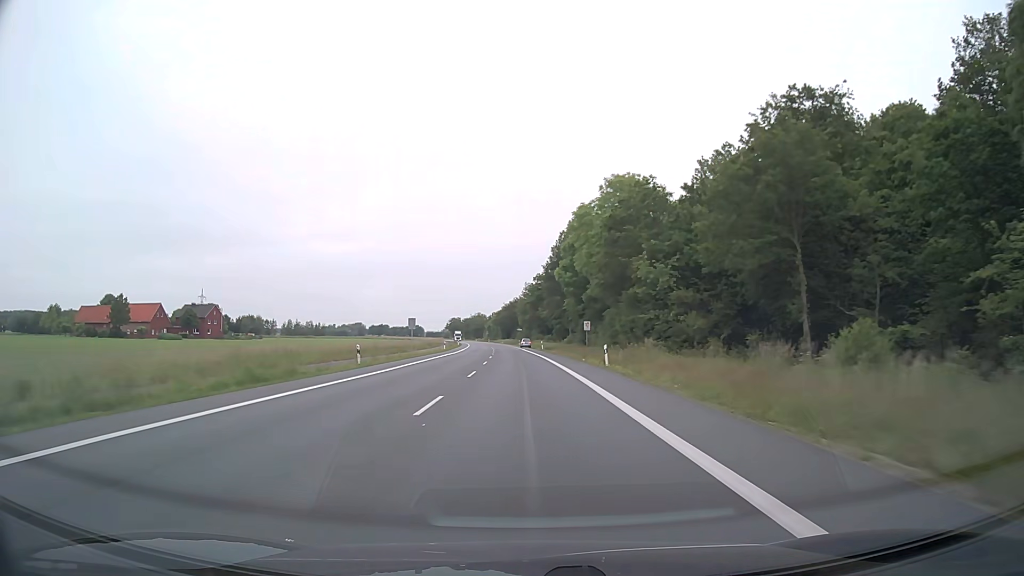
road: primary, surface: asphalt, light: Day
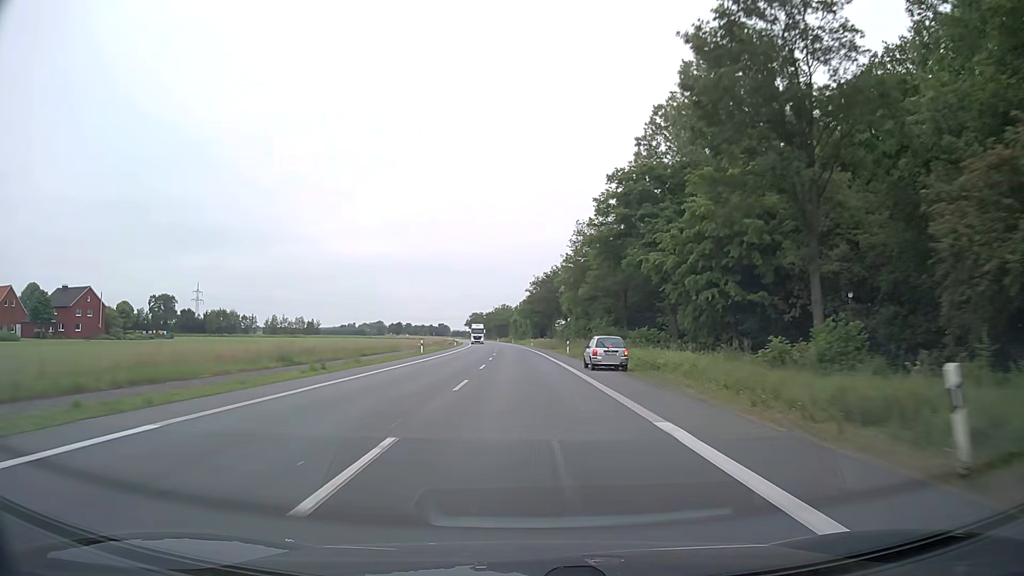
(-2.2, +79.0) m; -3°
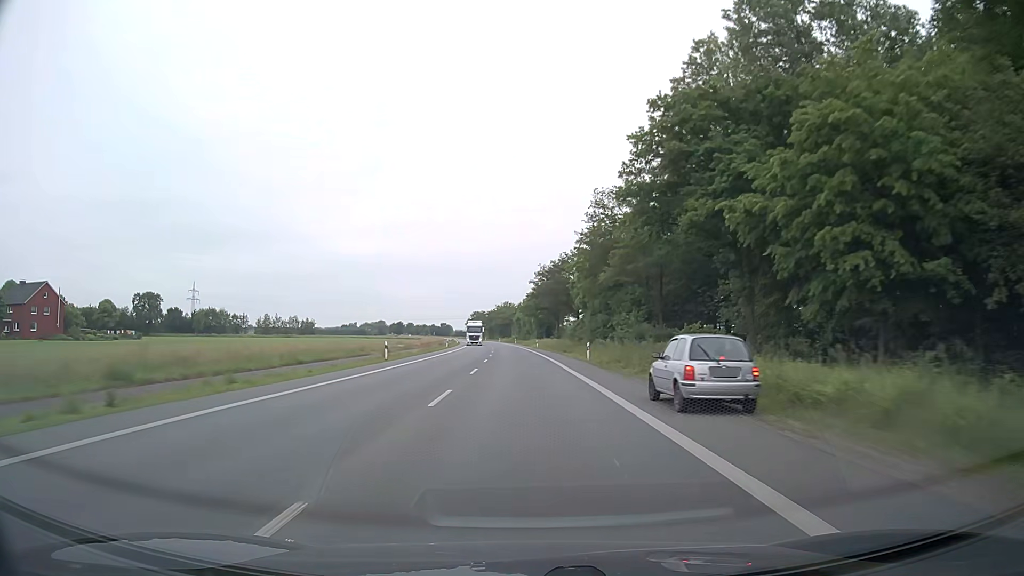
(0.0, +15.8) m; 0°
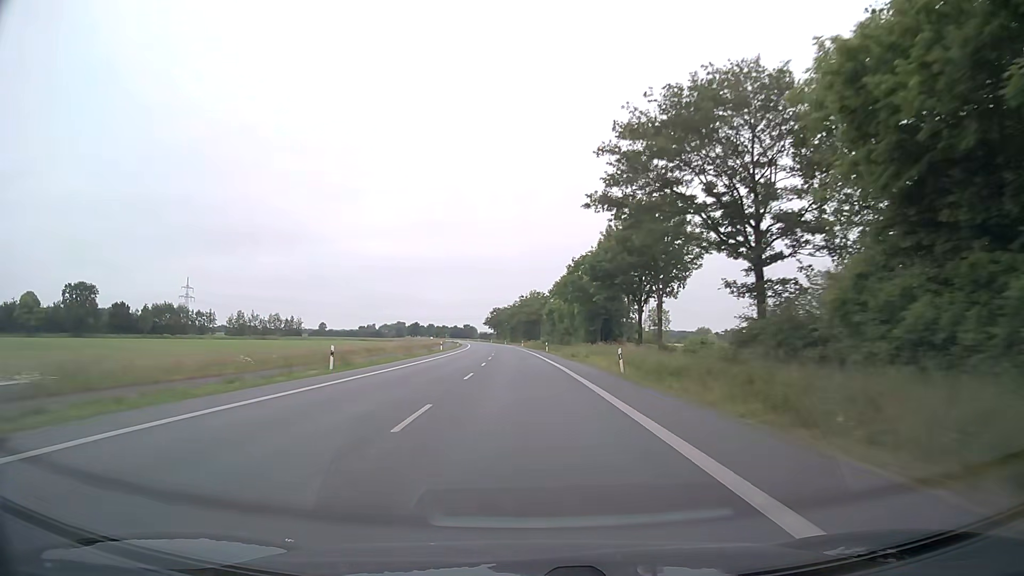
(-1.7, +63.2) m; -3°
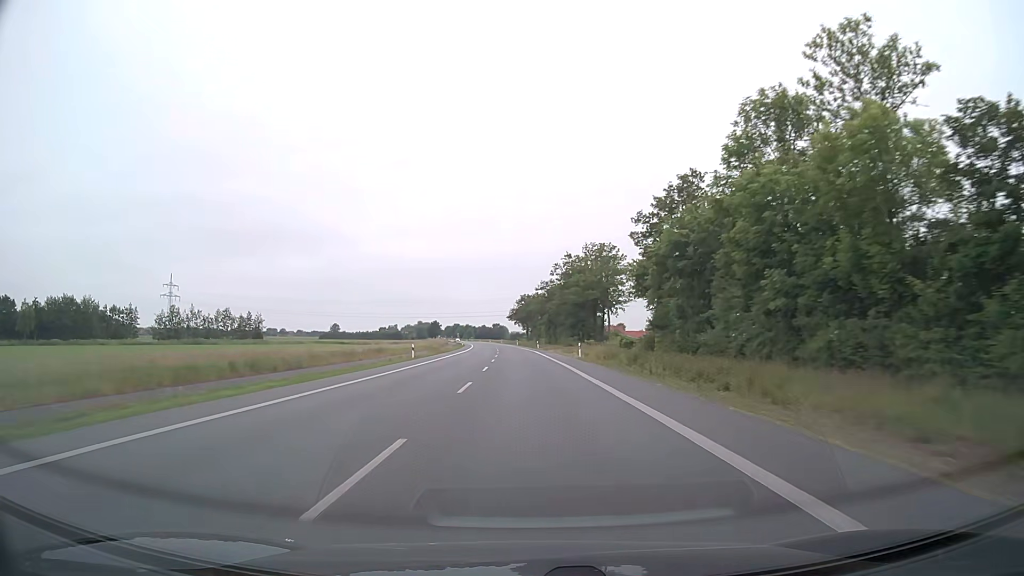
(-2.1, +78.9) m; -3°
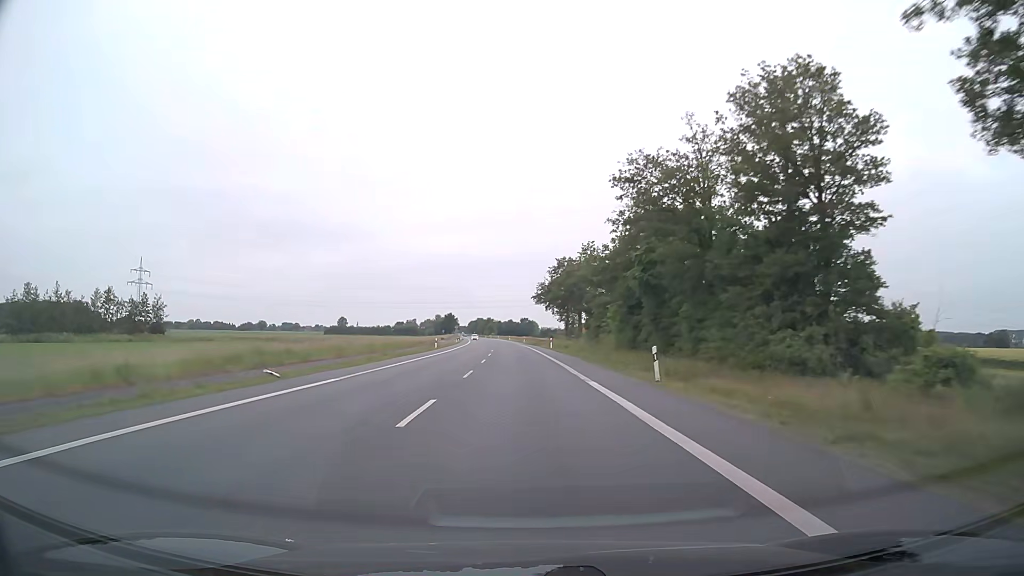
(-1.6, +78.9) m; -3°
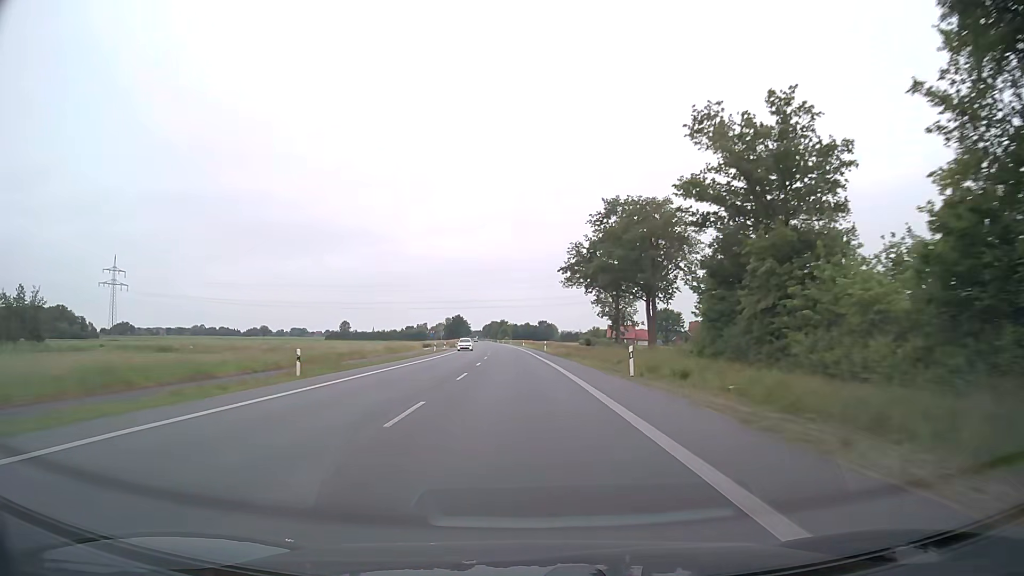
(-0.7, +47.4) m; -2°
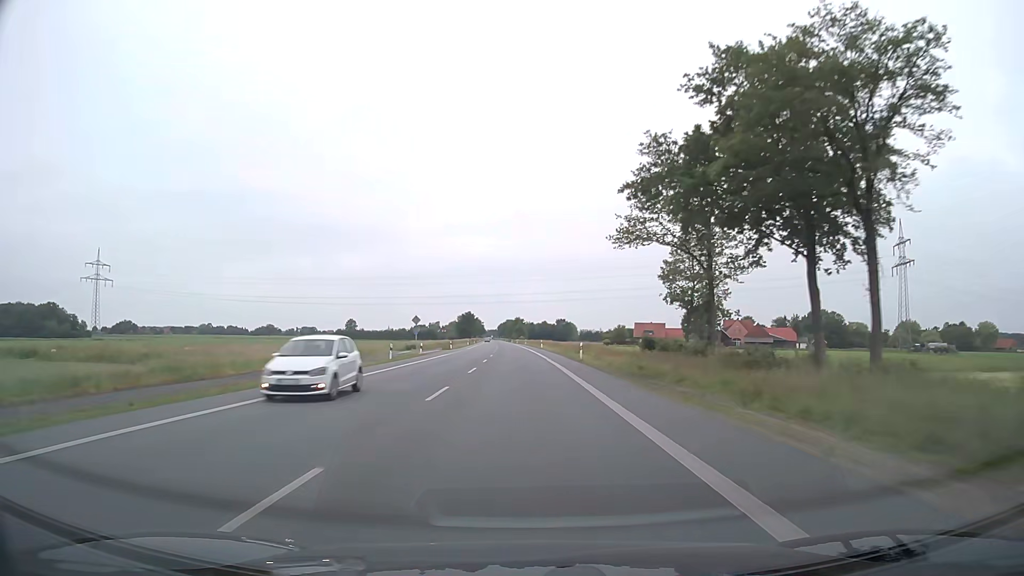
(-0.4, +31.6) m; -1°
(0, +10) (0, +20) (0, +30) (0, +40) (-1, +50) (-1, +60) (-1, +70) (-2, +80) (-2, +90) (-2, +100) m
